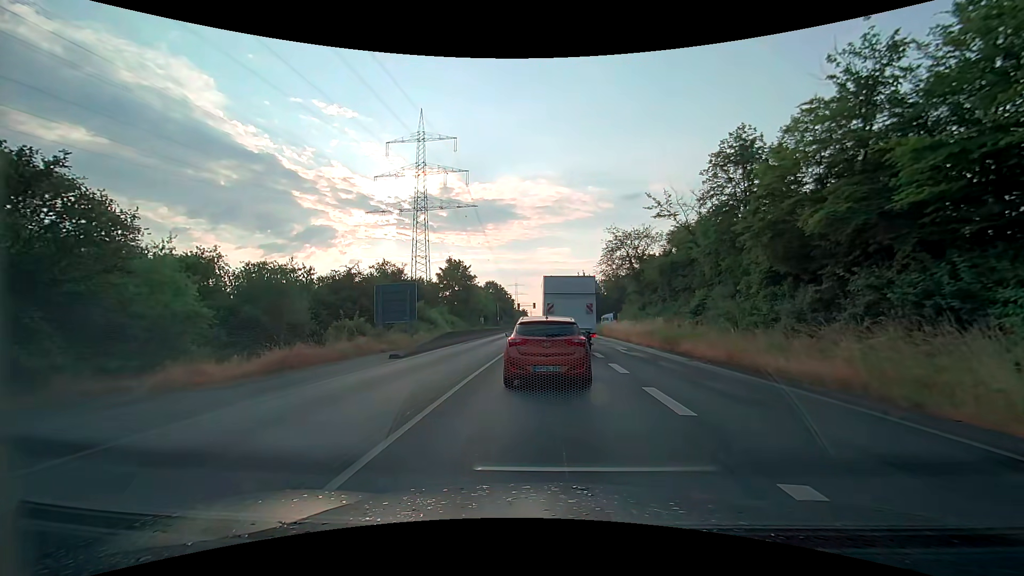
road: secondary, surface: asphalt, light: Day
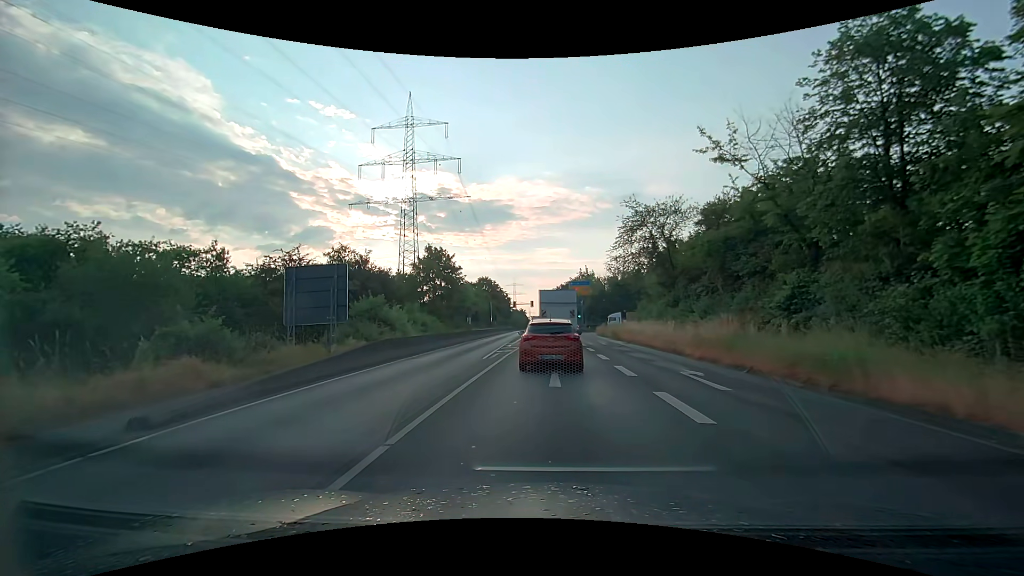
(-0.3, +12.6) m; 0°
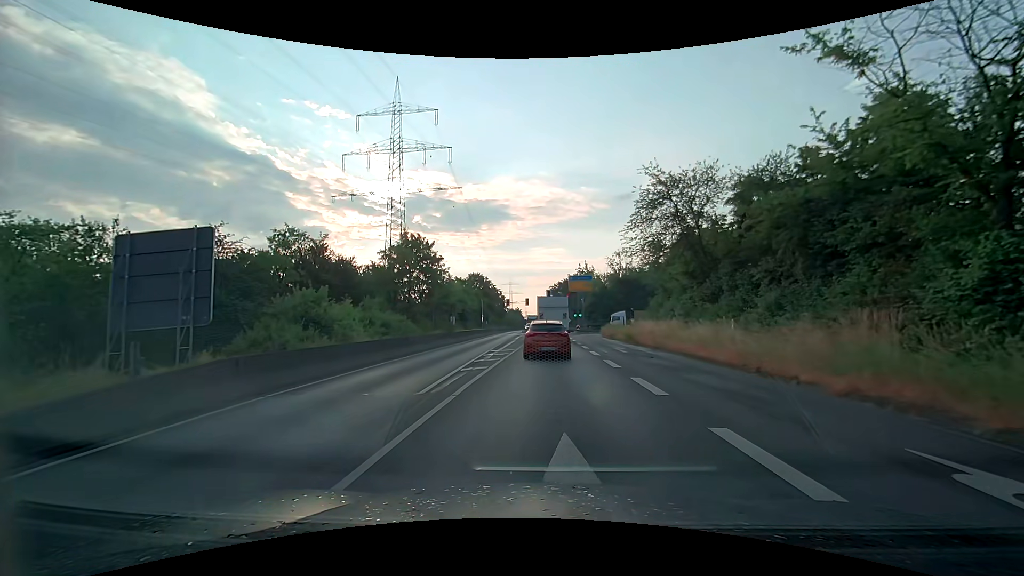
(-0.2, +9.5) m; -1°
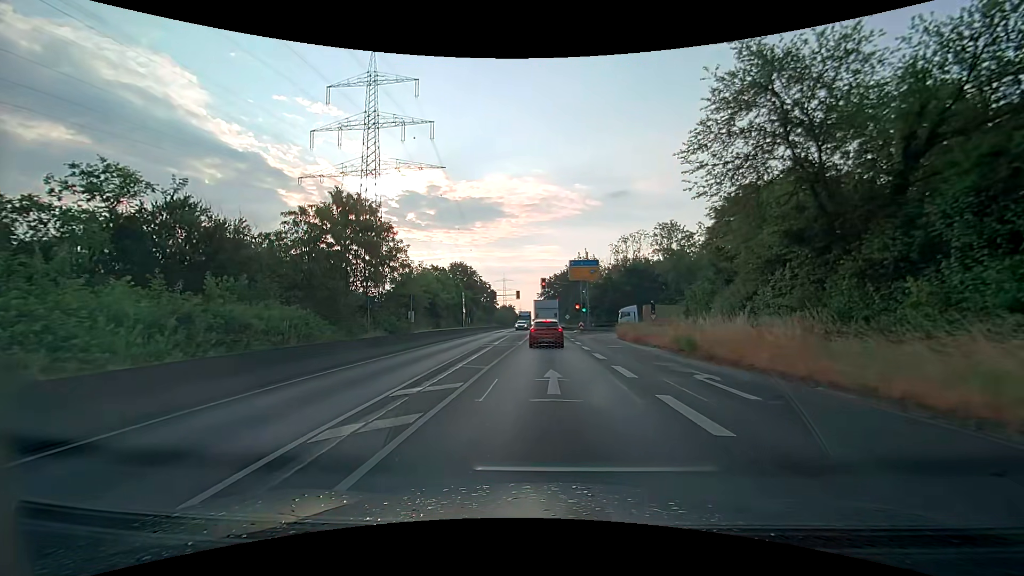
(0.0, +15.7) m; 0°
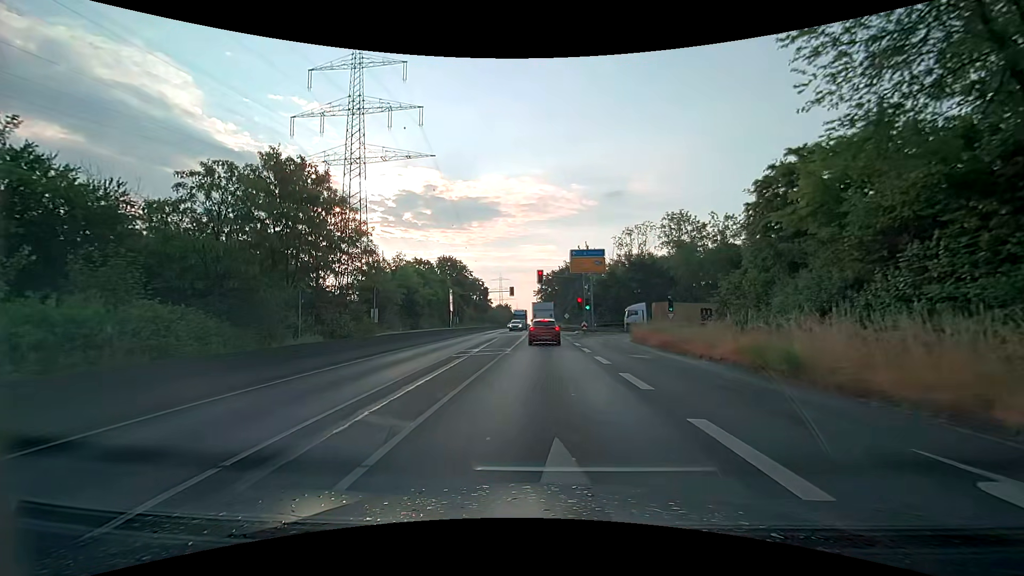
(0.0, +8.2) m; 0°
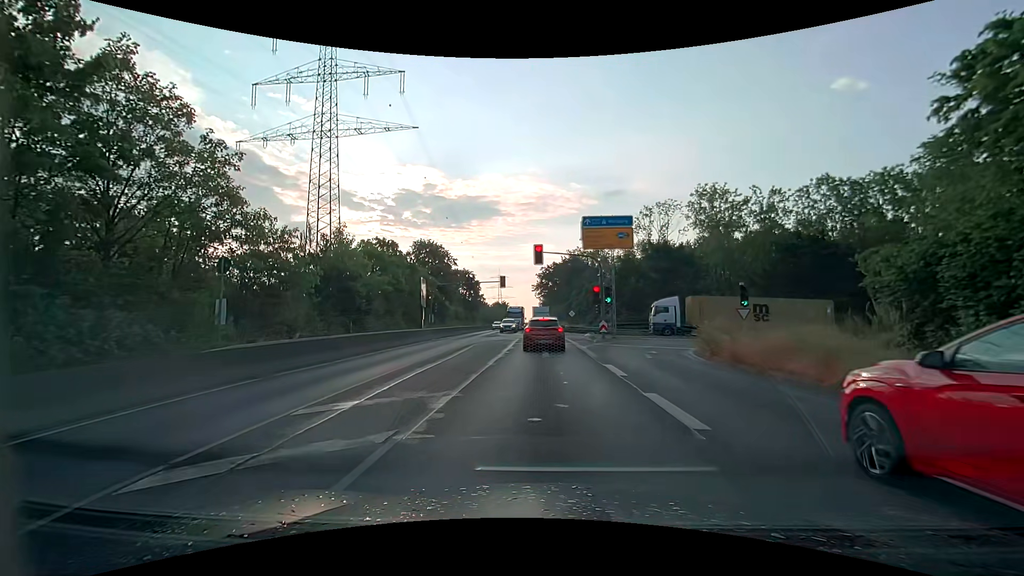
(0.0, +15.4) m; 0°
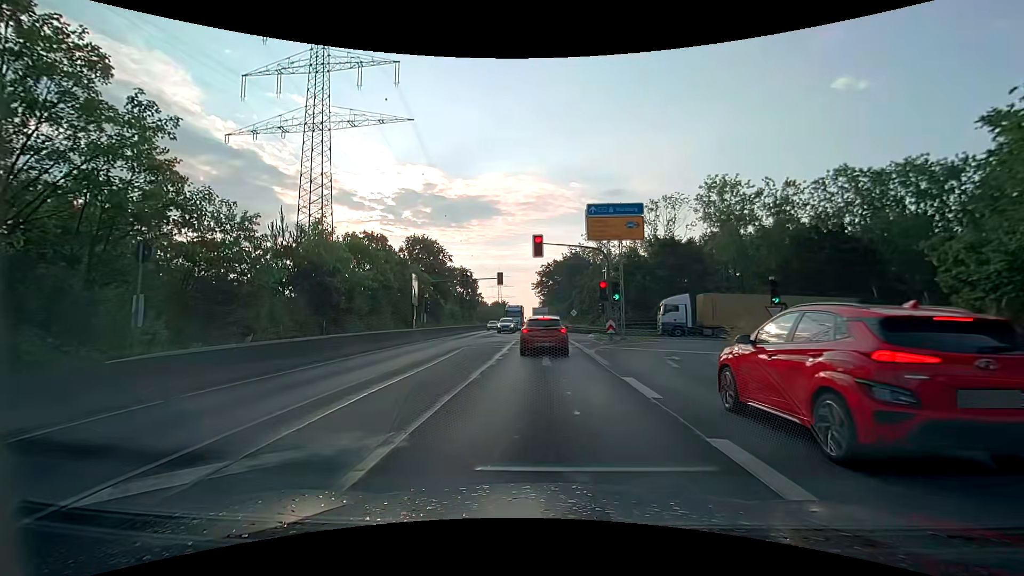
(0.0, +3.5) m; 0°
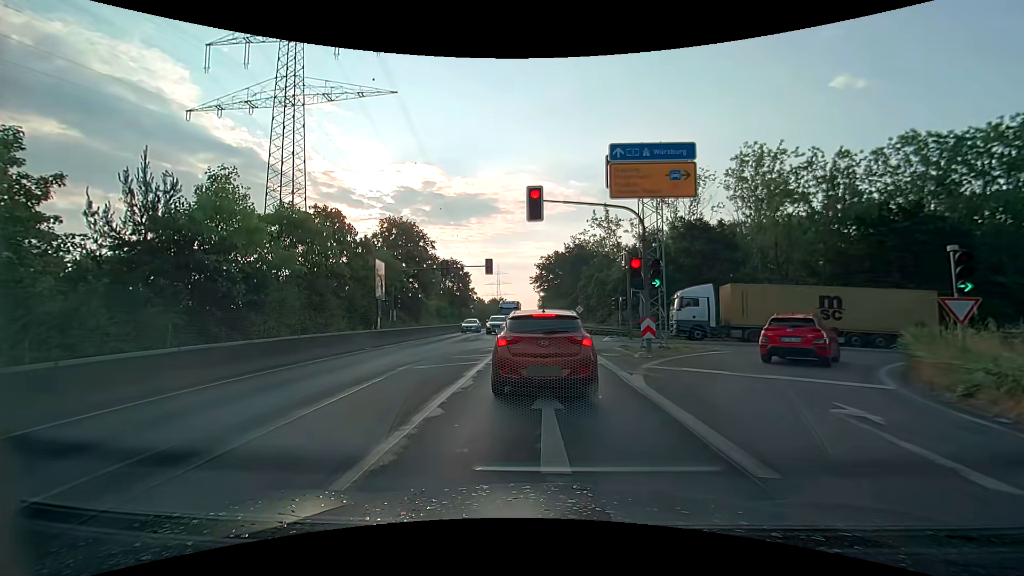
(0.0, +9.9) m; -1°
(0, +10) (0, +20) (0, +30) (0, +40) (0, +50) (0, +60) (0, +70) (0, +80) (0, +90) (0, +100) m
